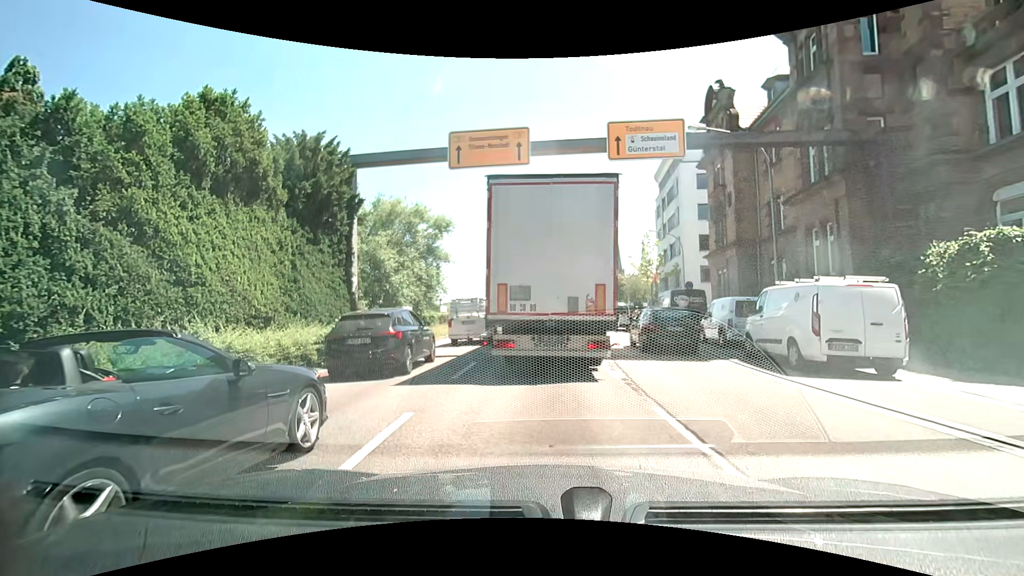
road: primary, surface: asphalt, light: Day
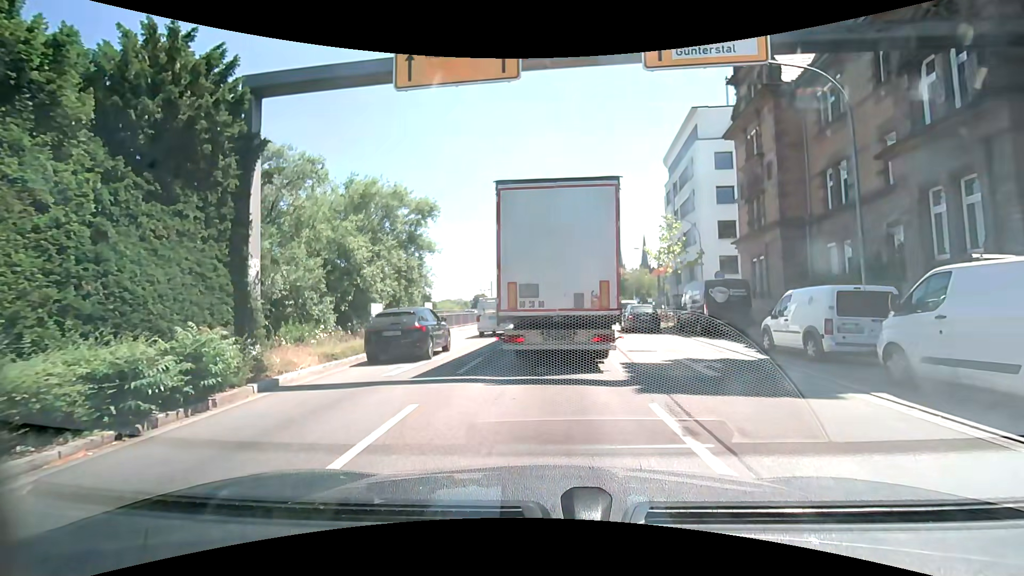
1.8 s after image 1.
(0.0, +6.1) m; 0°
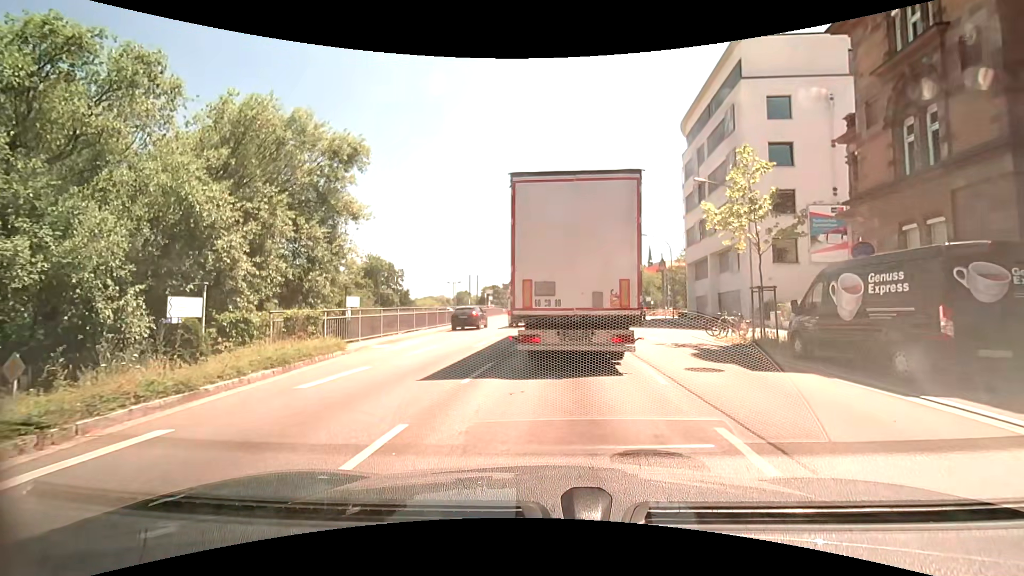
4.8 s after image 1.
(+0.3, +13.5) m; +2°
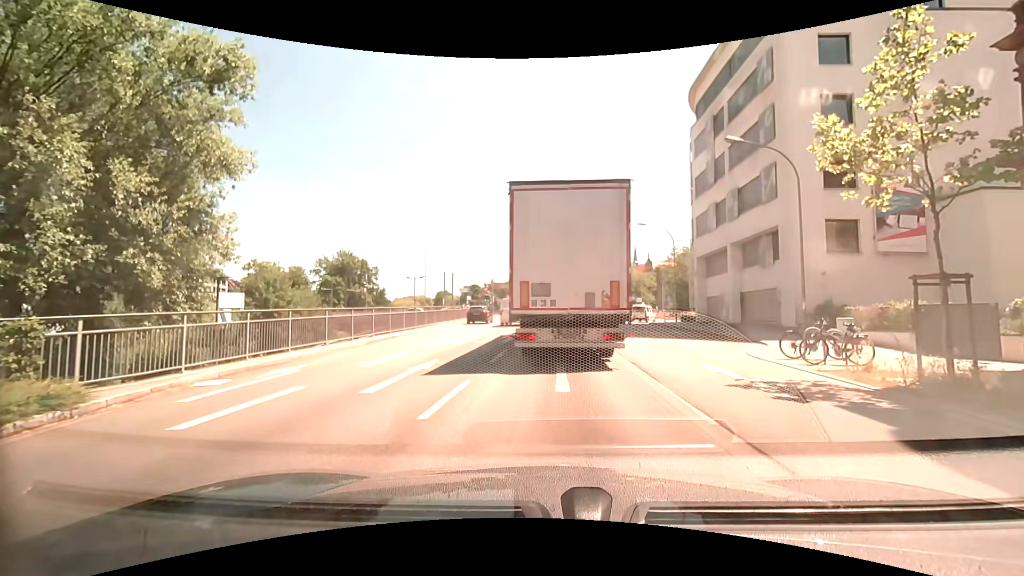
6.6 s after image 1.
(+0.1, +8.9) m; 0°
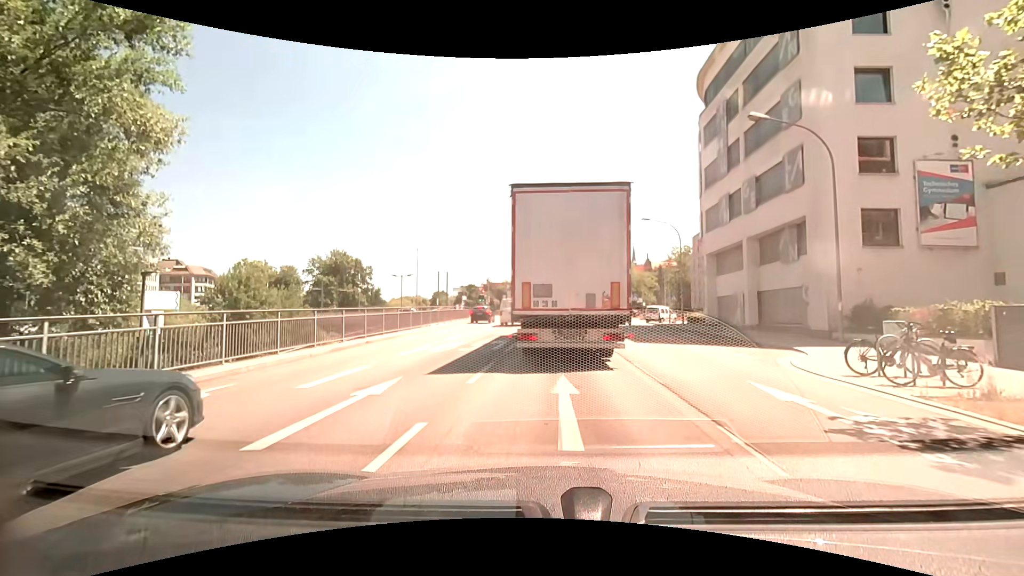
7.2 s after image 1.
(+0.1, +3.1) m; +2°
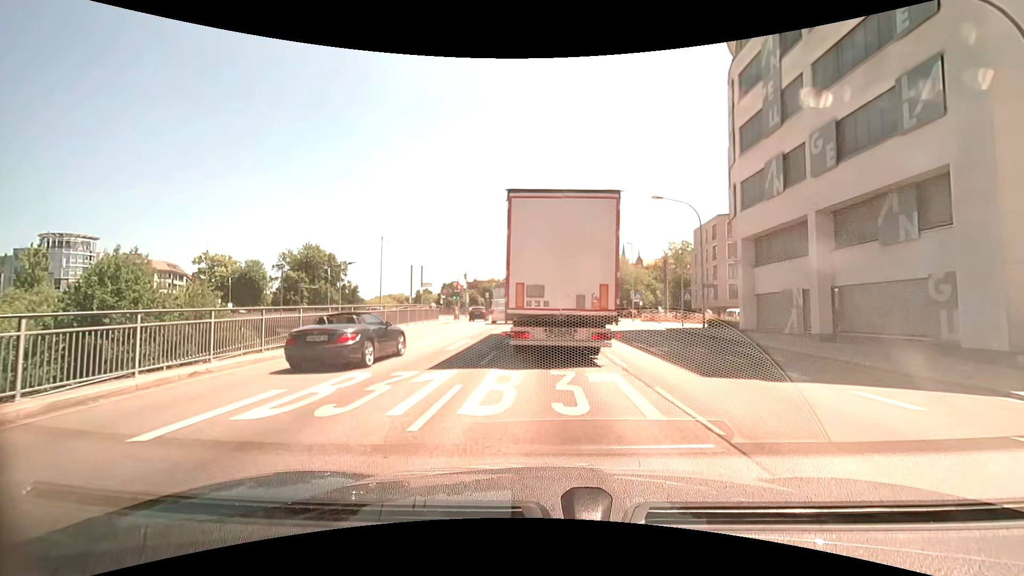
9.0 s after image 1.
(+0.1, +9.3) m; +2°
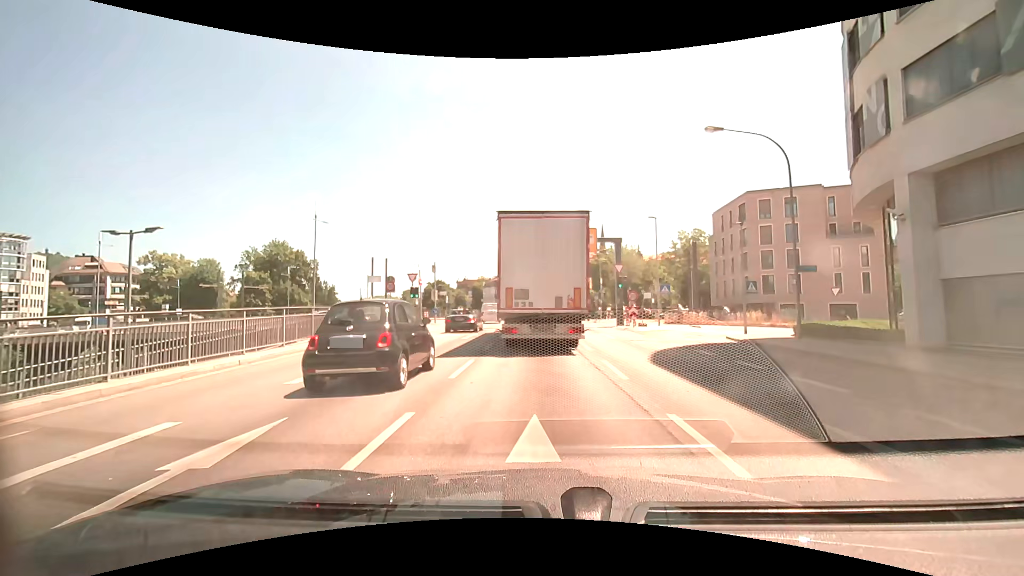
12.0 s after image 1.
(+0.1, +14.1) m; 0°
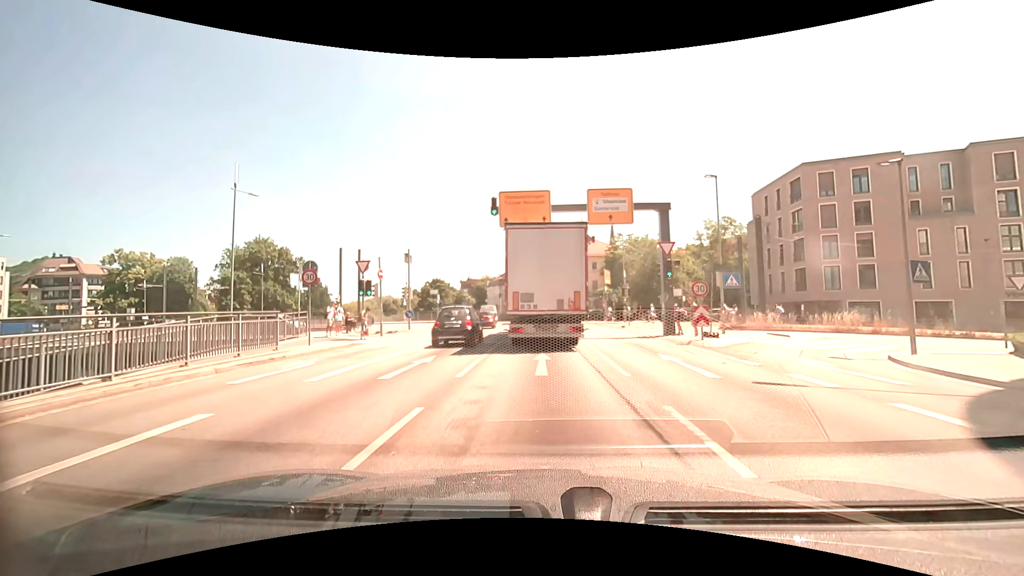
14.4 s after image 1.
(0.0, +11.6) m; -1°
(0, +10) (0, +20) (0, +30) (0, +40) (-1, +50) (-2, +60) (-3, +70) (-5, +80) (-6, +90) (-7, +100) m
